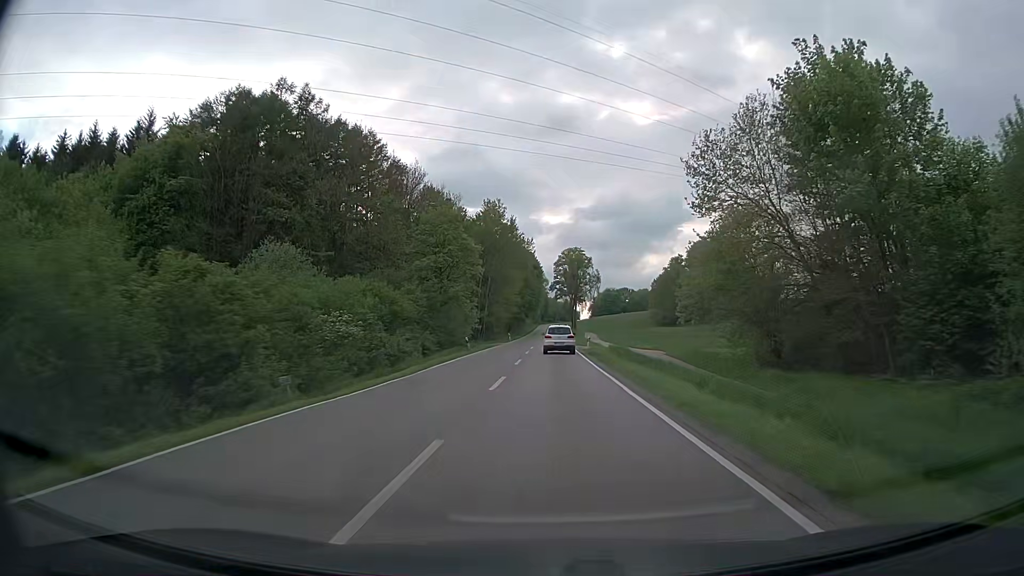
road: secondary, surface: asphalt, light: Day
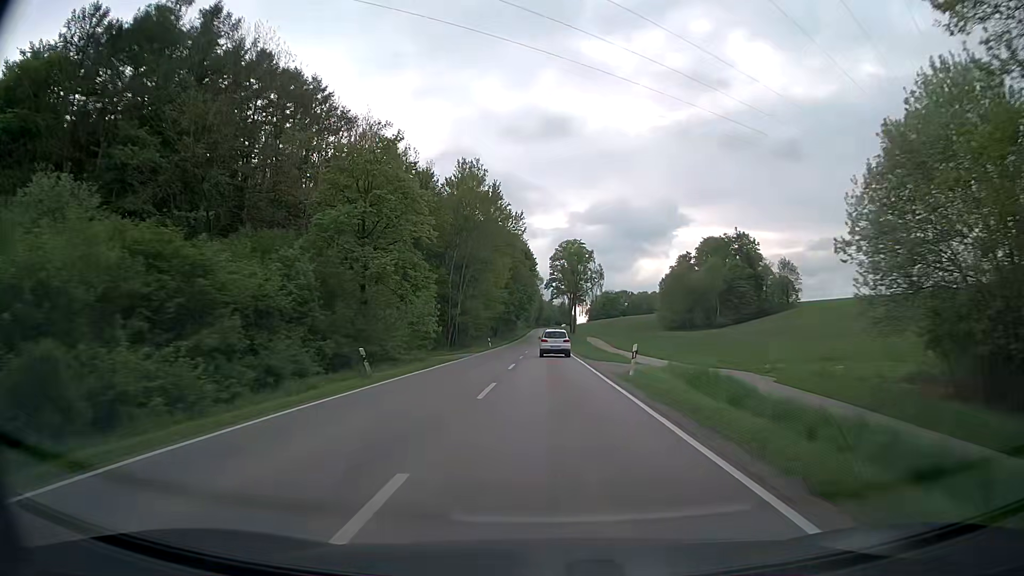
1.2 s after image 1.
(+0.1, +25.6) m; 0°
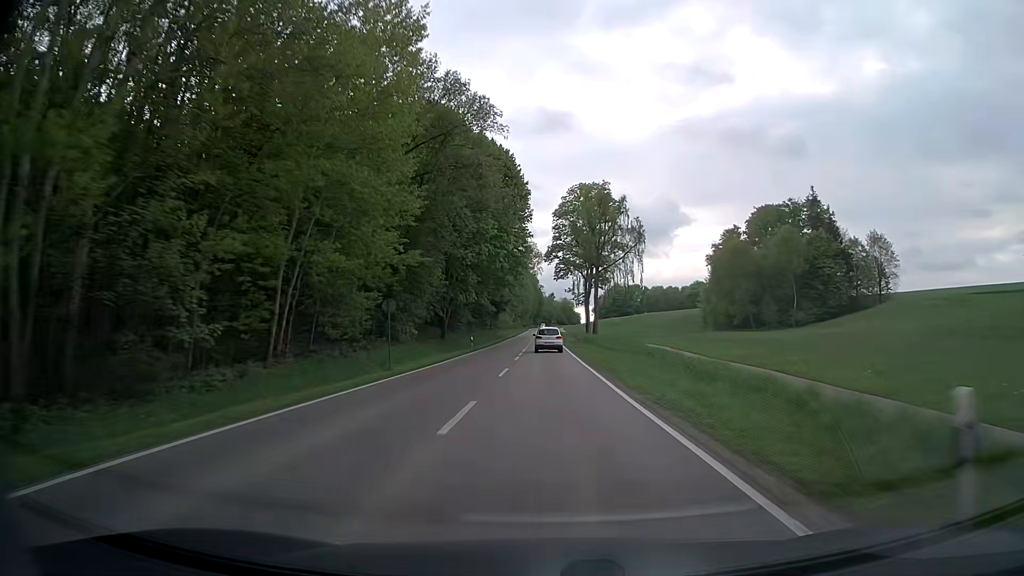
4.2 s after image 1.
(0.0, +64.3) m; 0°
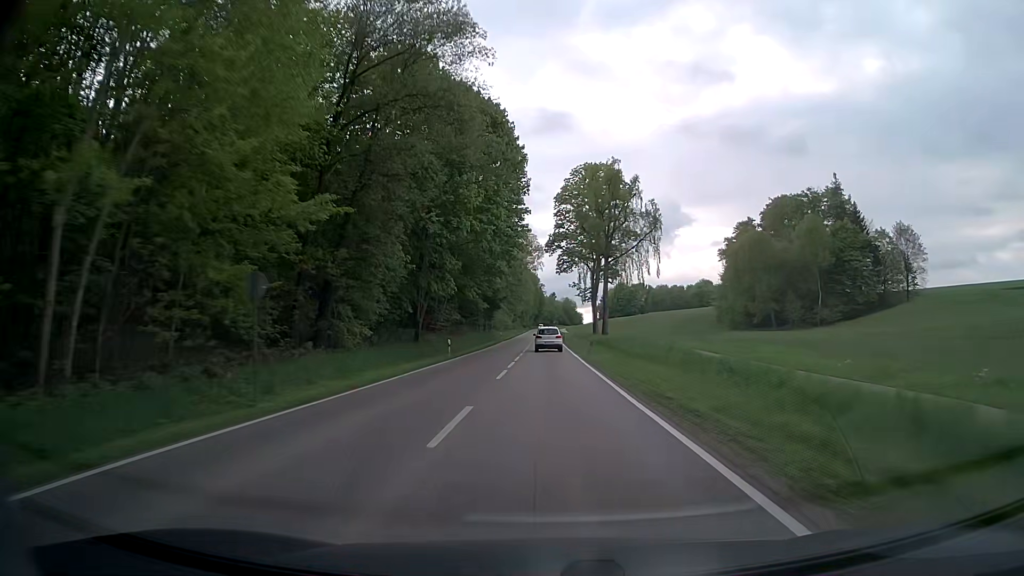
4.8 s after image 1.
(0.0, +12.9) m; 0°
